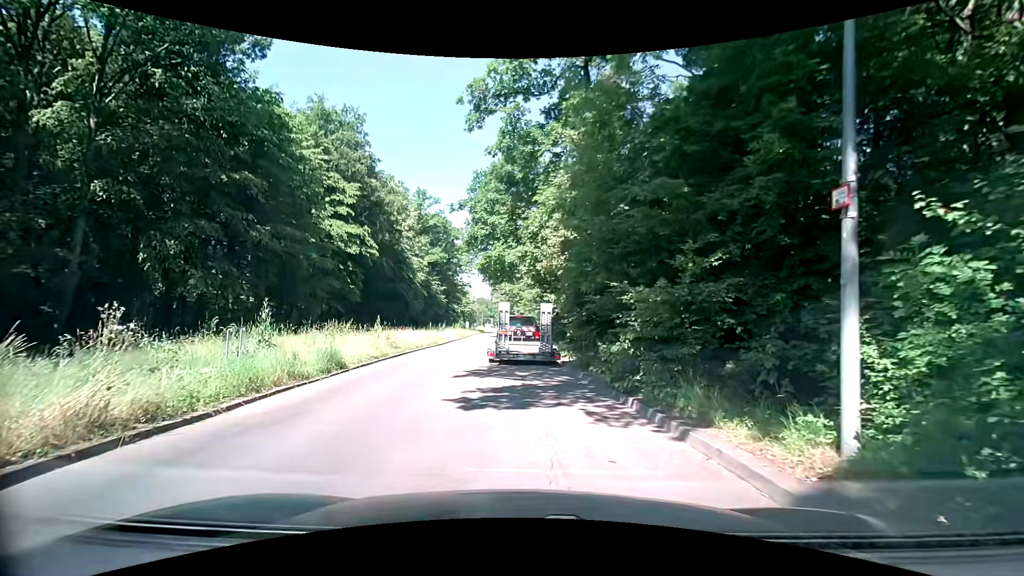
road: unclassified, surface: asphalt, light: Day
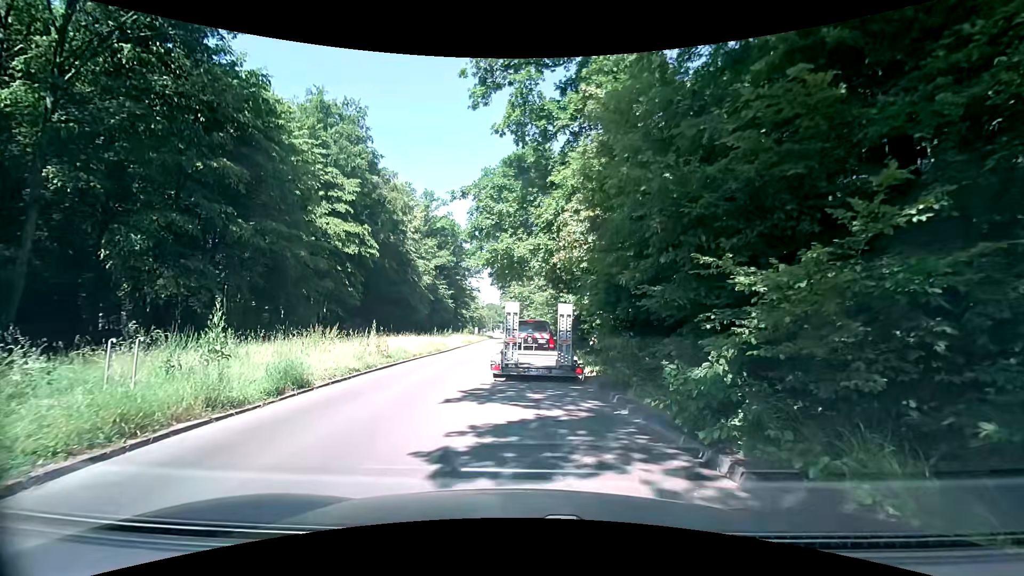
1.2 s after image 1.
(-0.1, +3.3) m; -3°
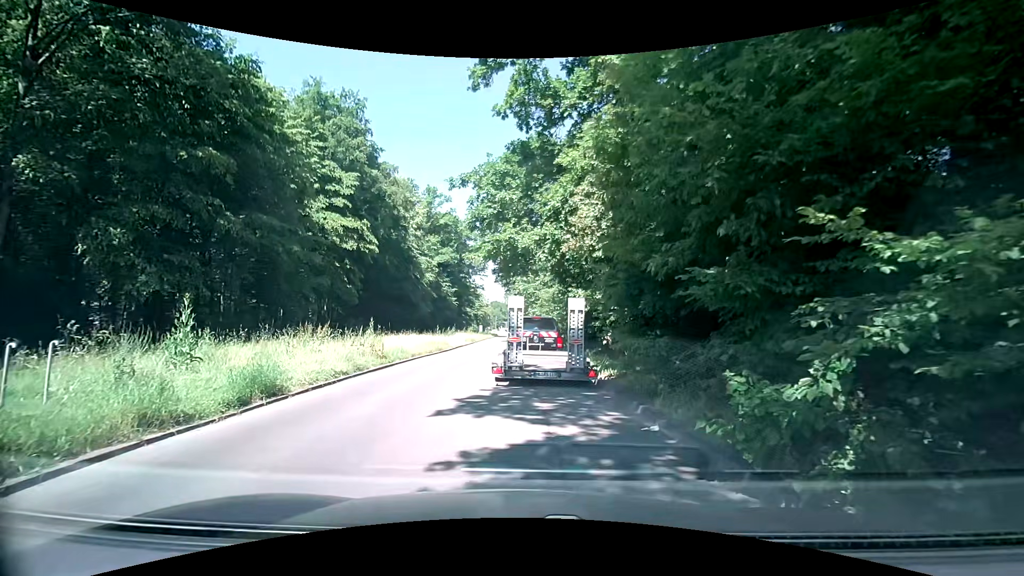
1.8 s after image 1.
(0.0, +1.5) m; 0°
